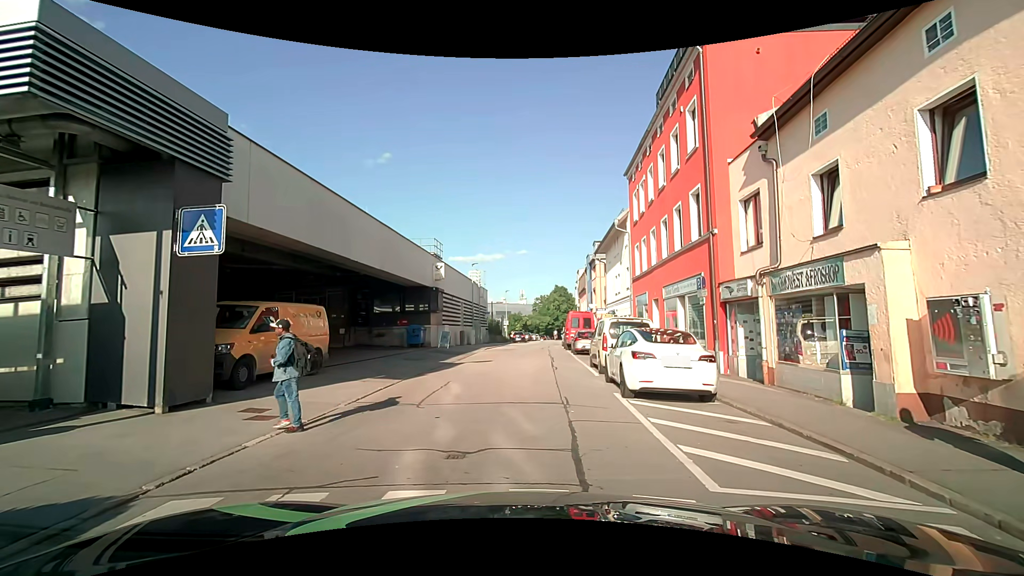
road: residential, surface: asphalt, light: Day
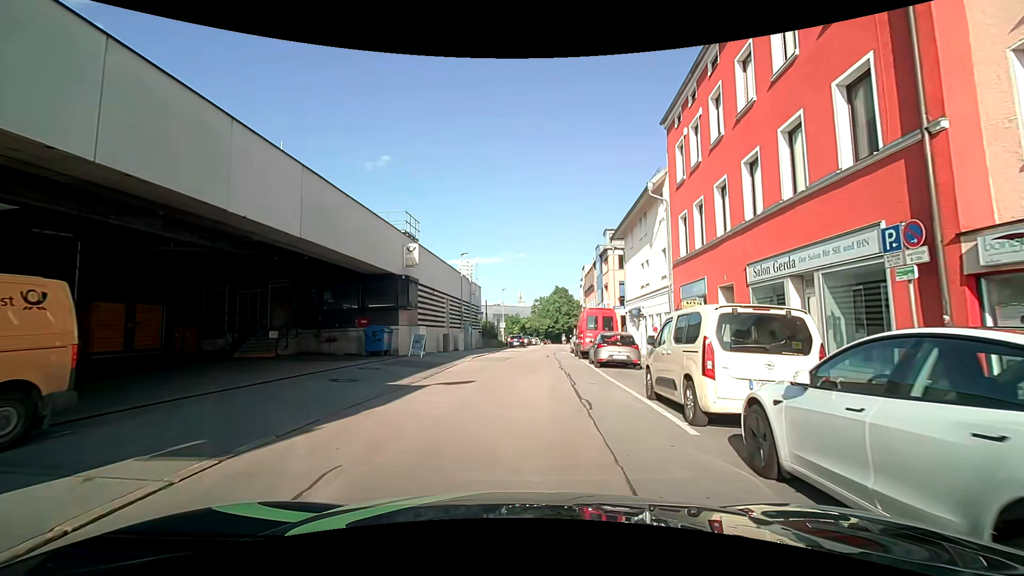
(+0.1, +8.8) m; +2°
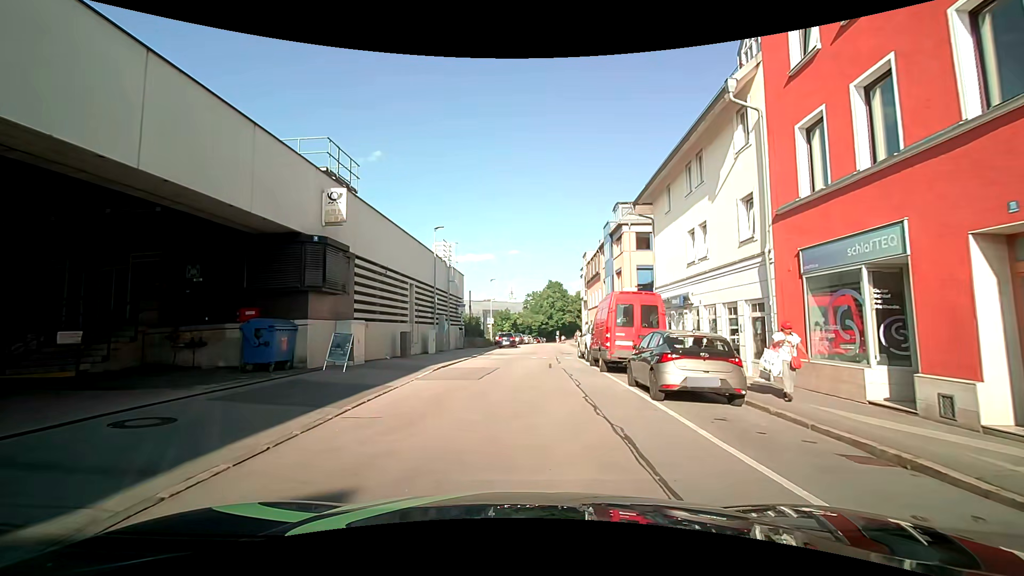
(0.0, +9.8) m; -1°
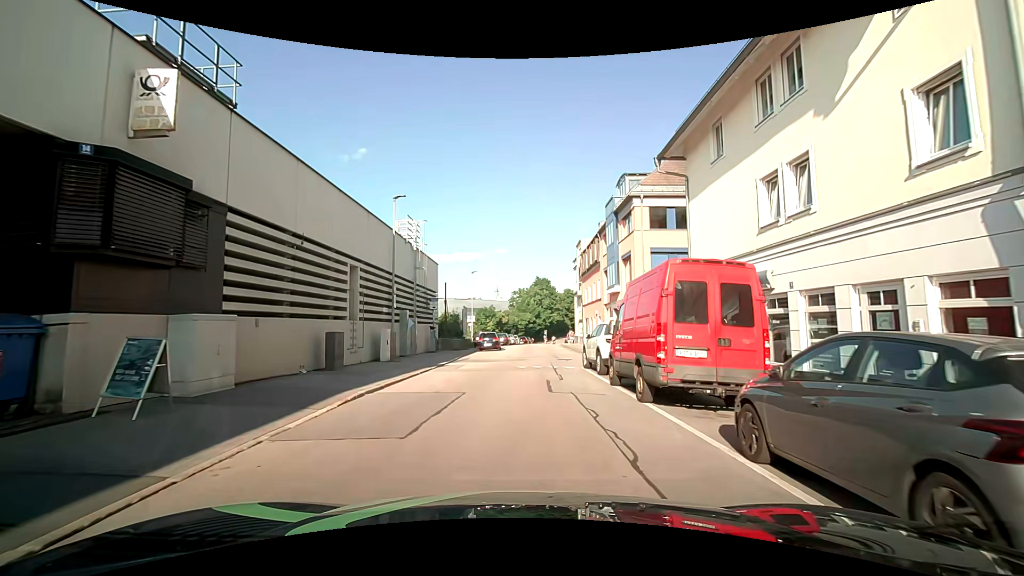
(+0.4, +7.4) m; +5°
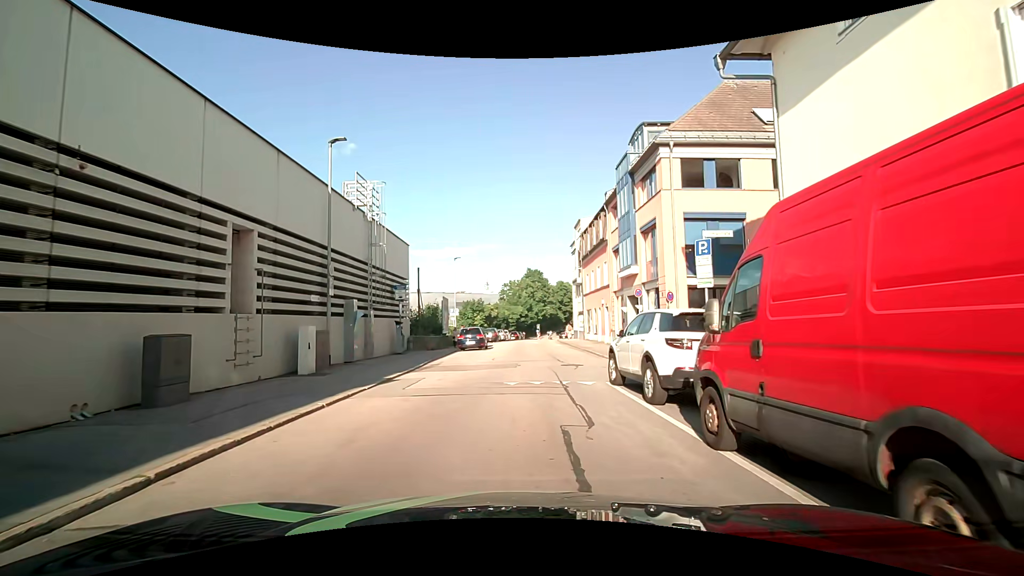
(0.0, +7.1) m; 0°
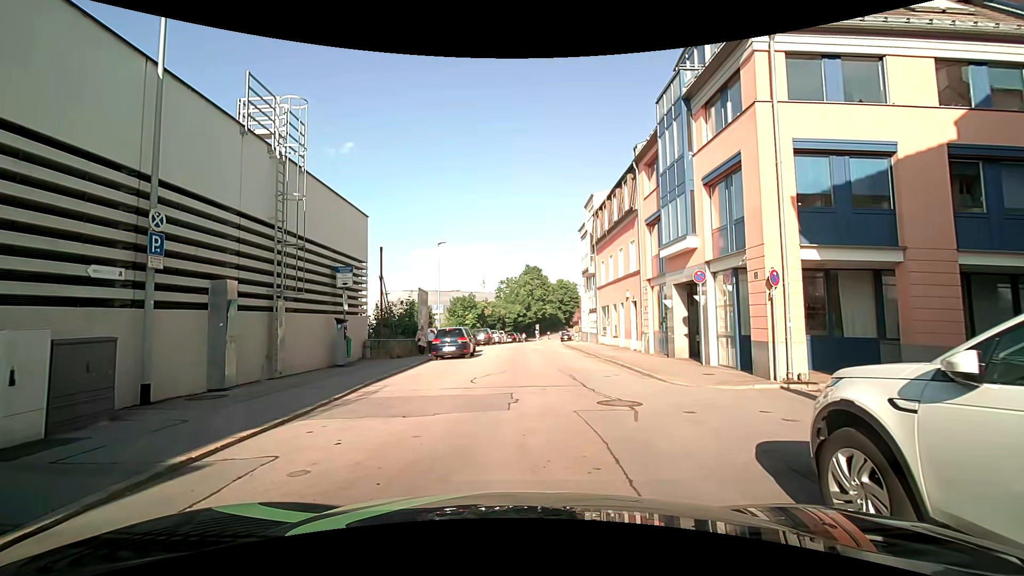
(0.0, +8.0) m; +1°
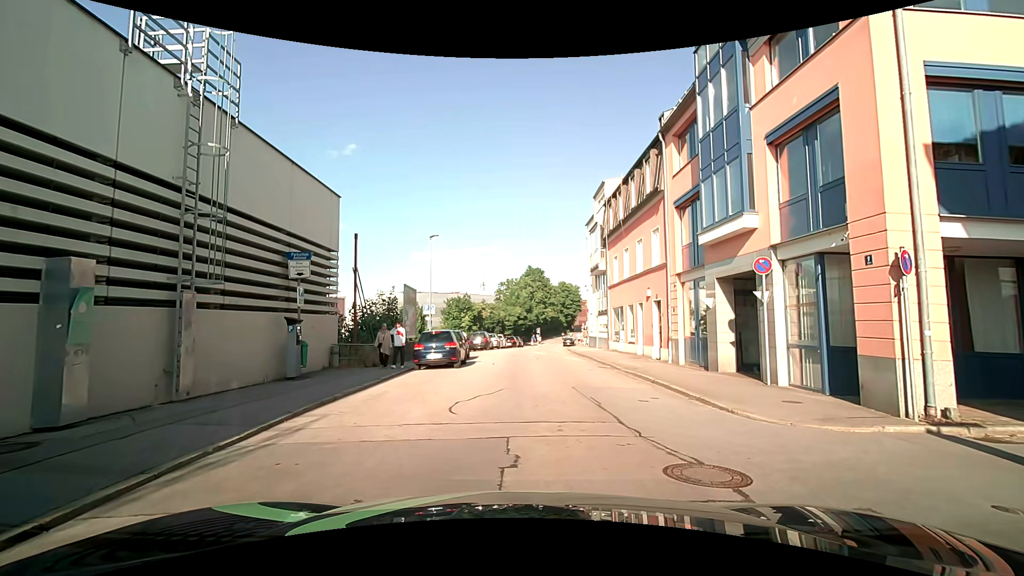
(+0.1, +4.0) m; 0°
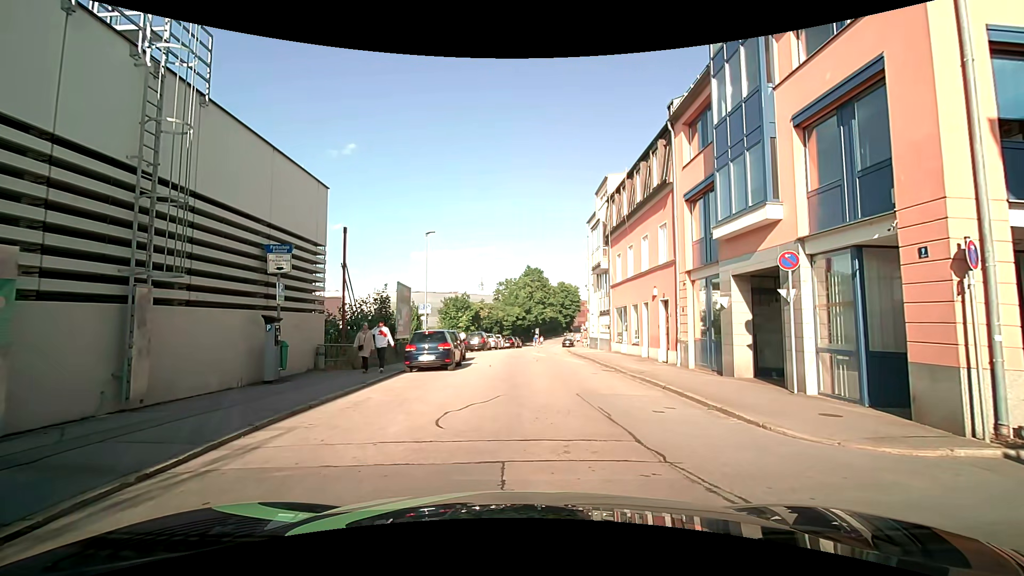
(0.0, +1.3) m; -2°
